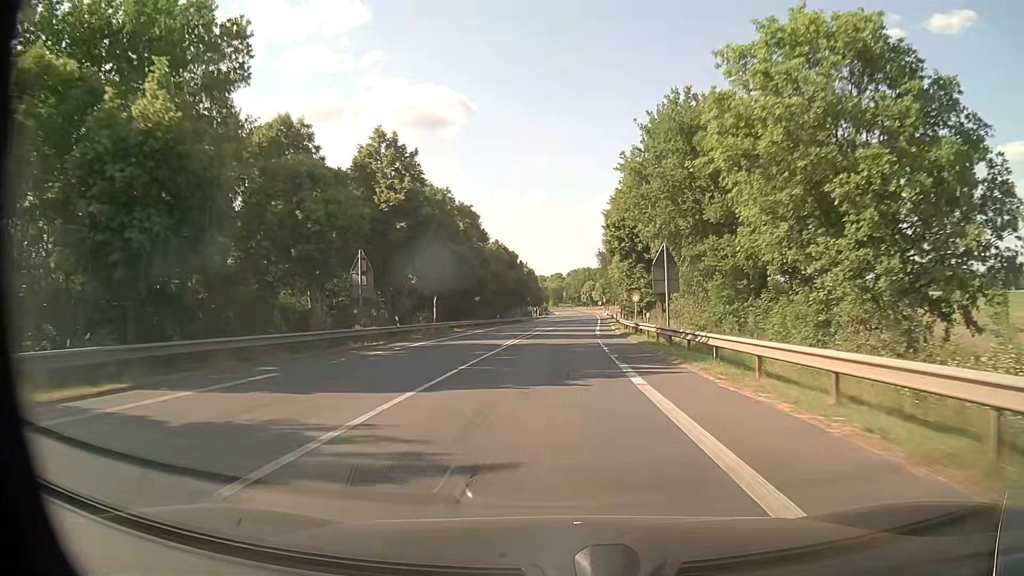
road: primary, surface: asphalt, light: Day
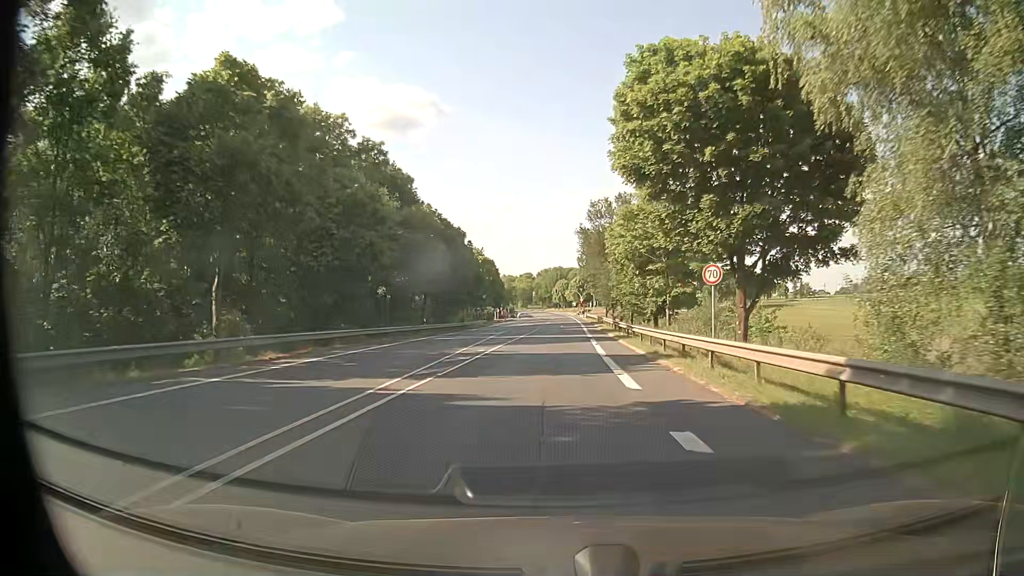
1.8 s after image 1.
(+0.8, +33.1) m; +3°
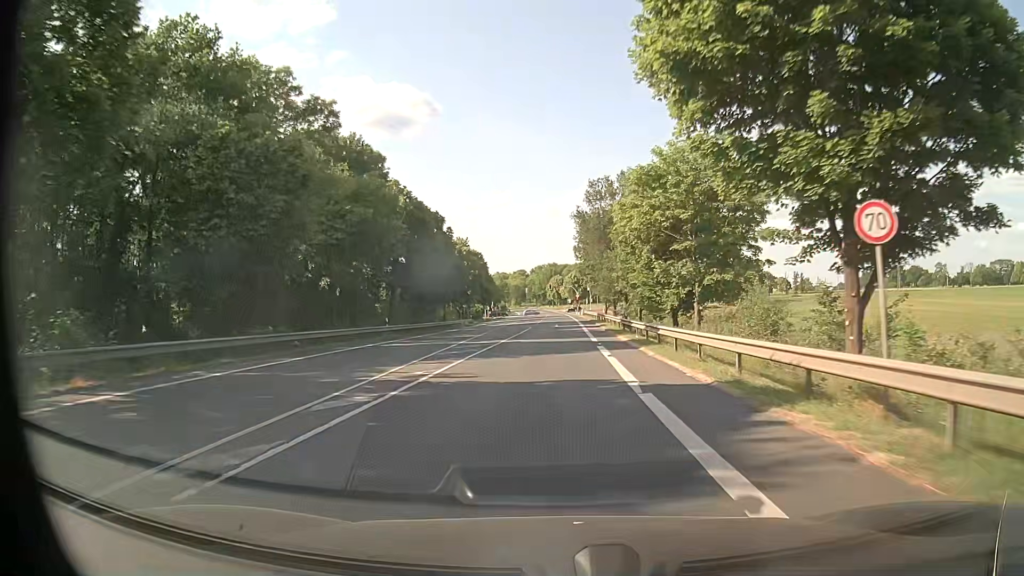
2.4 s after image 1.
(0.0, +10.8) m; 0°
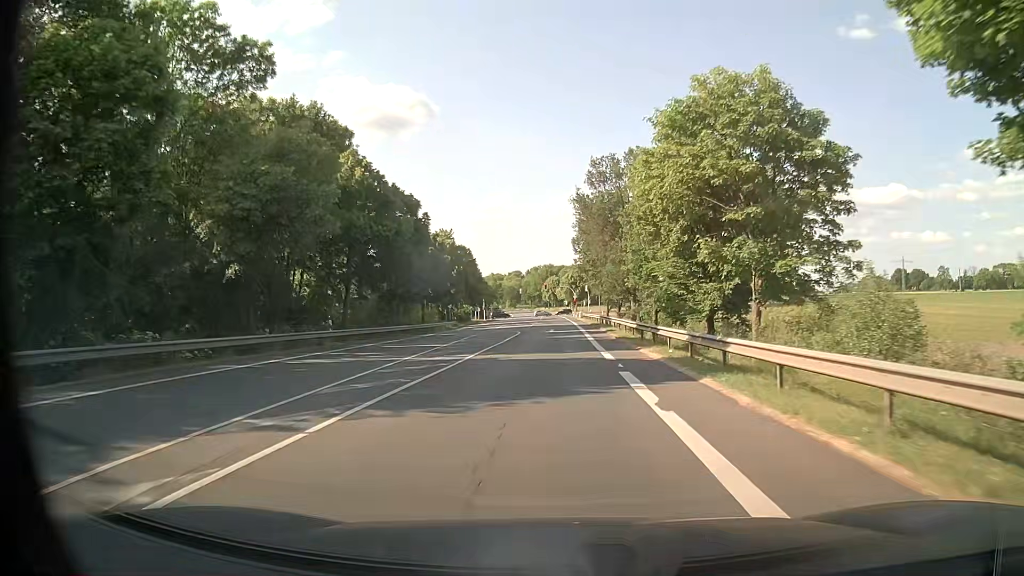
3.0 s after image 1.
(0.0, +10.7) m; 0°
